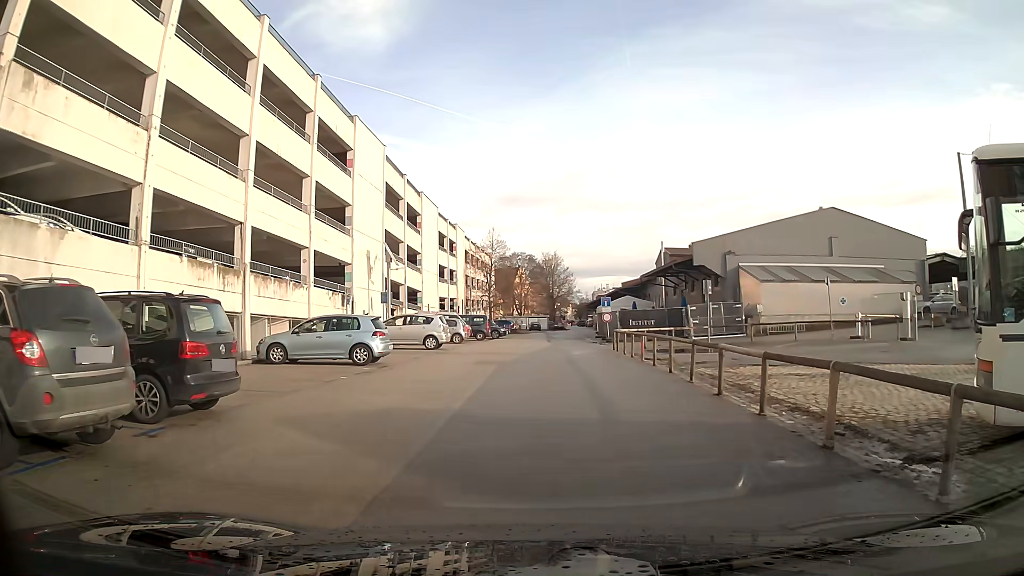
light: Day
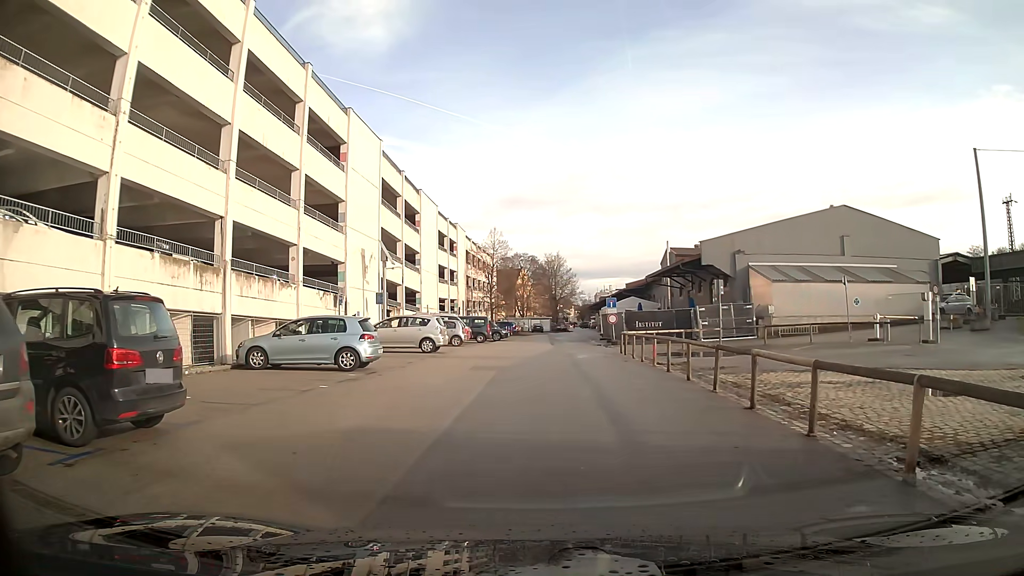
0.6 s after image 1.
(0.0, +1.7) m; 0°
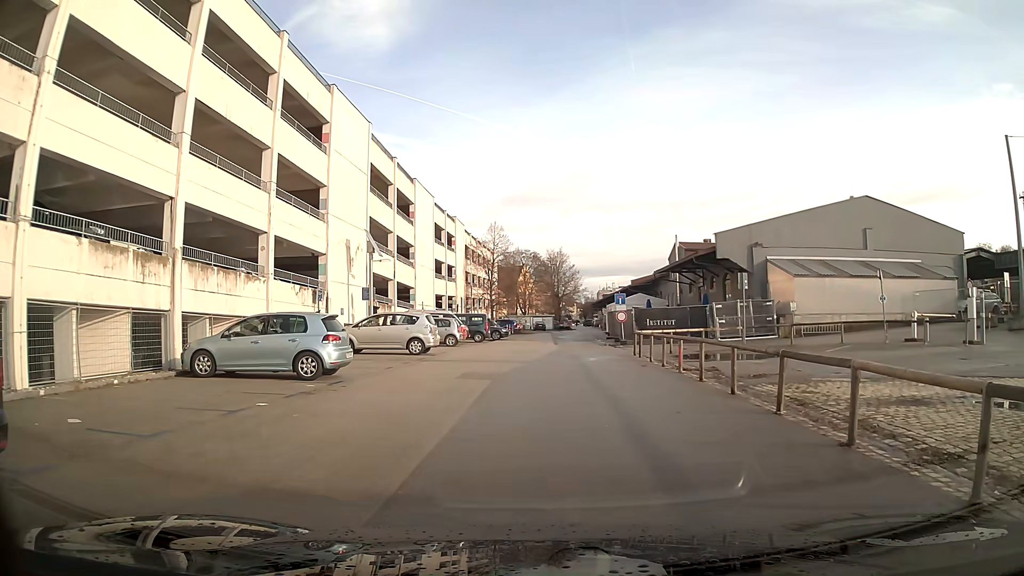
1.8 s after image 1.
(0.0, +3.3) m; 0°
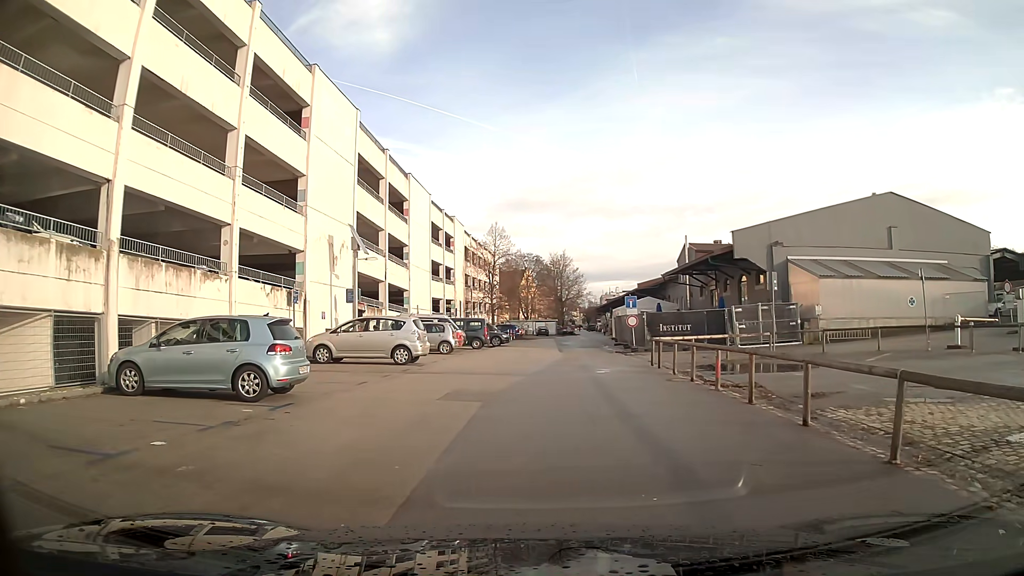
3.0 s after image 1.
(0.0, +3.2) m; 0°
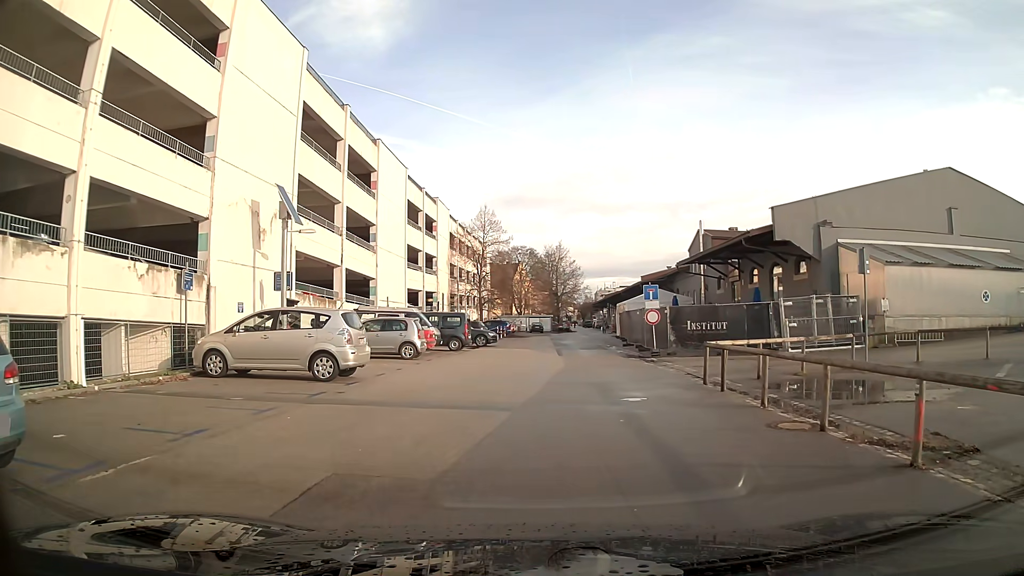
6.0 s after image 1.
(0.0, +7.8) m; 0°
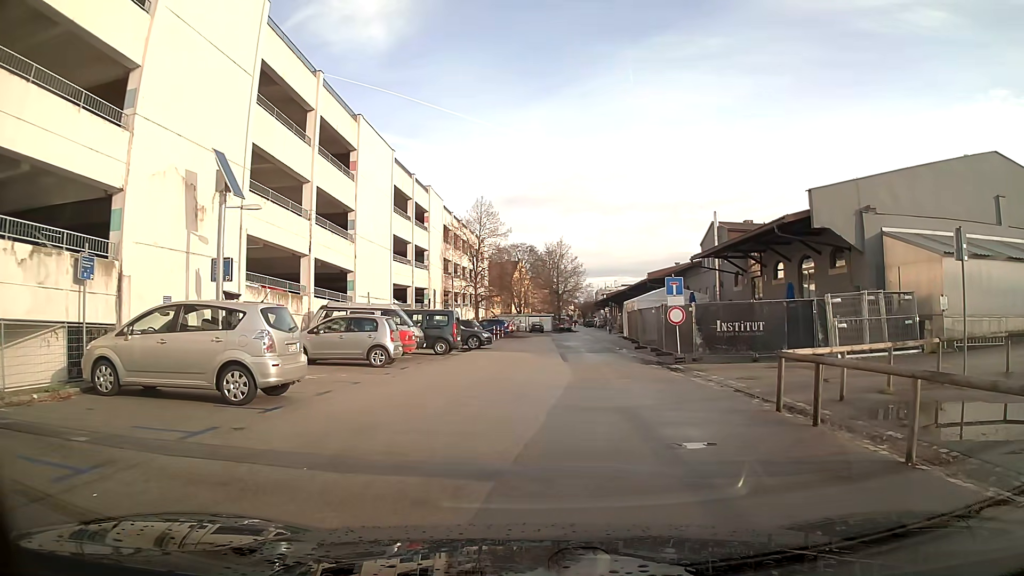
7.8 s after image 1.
(0.0, +4.6) m; 0°
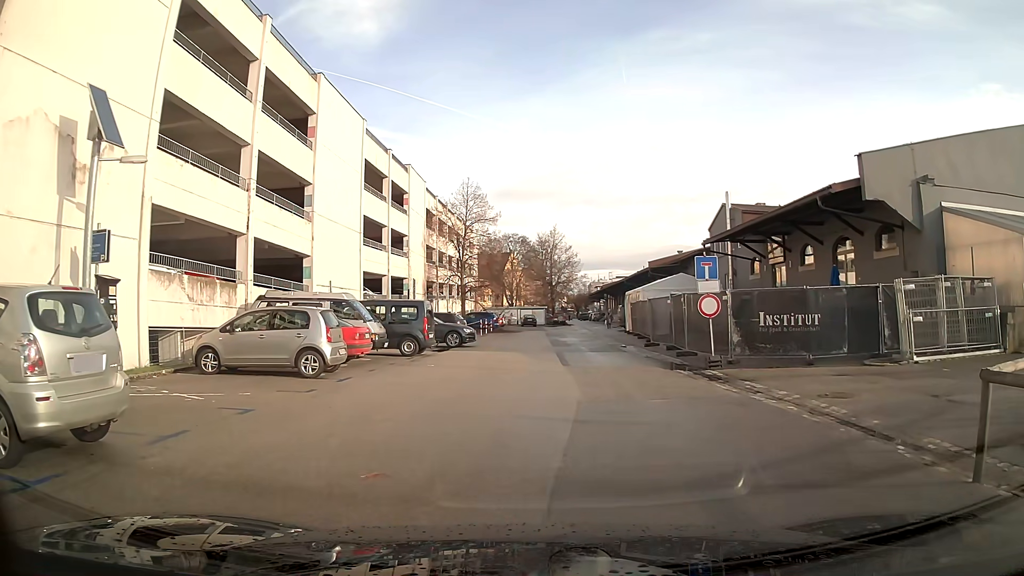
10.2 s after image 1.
(0.0, +5.2) m; +1°
